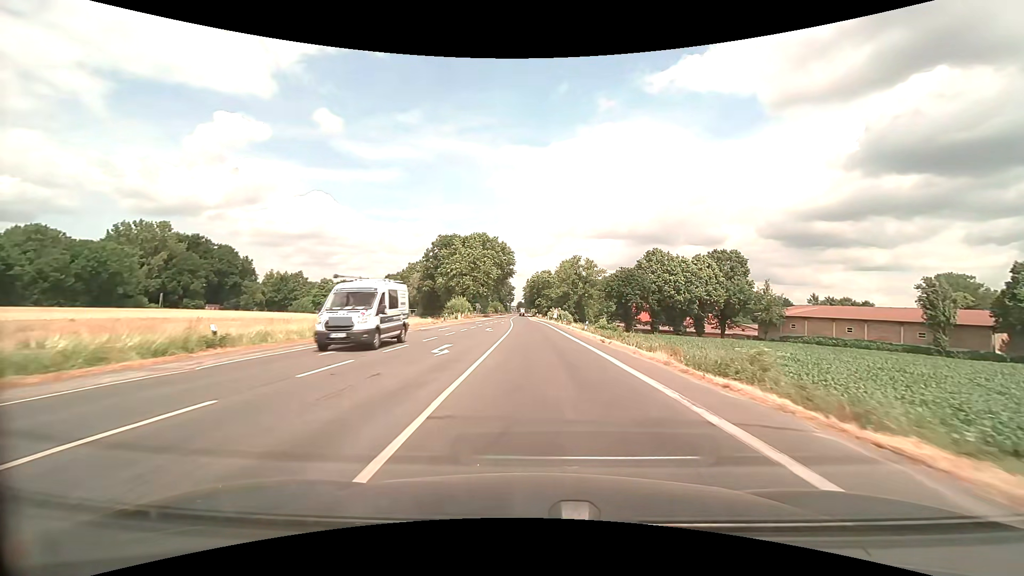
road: primary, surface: asphalt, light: Day
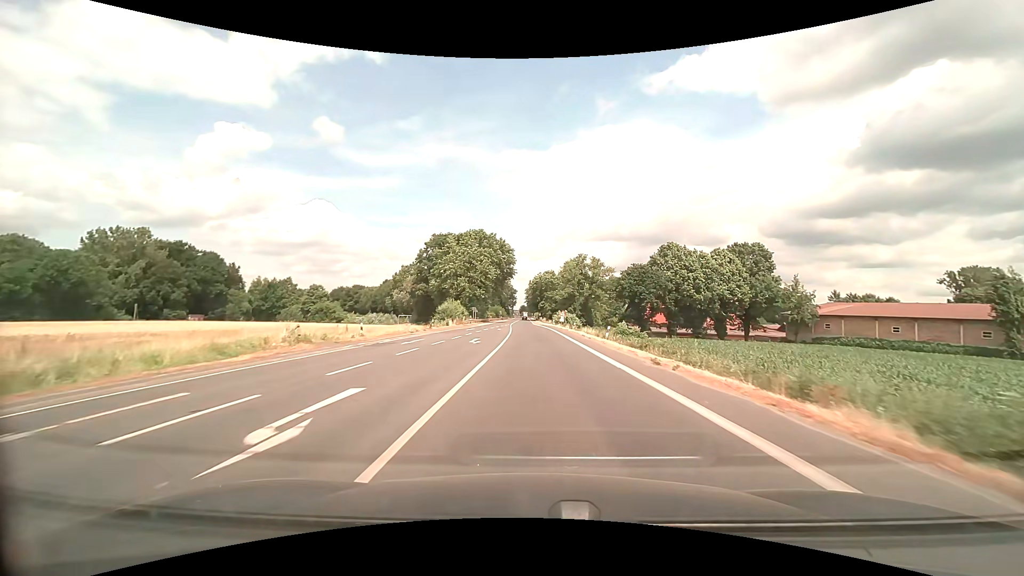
(0.0, +10.8) m; 0°
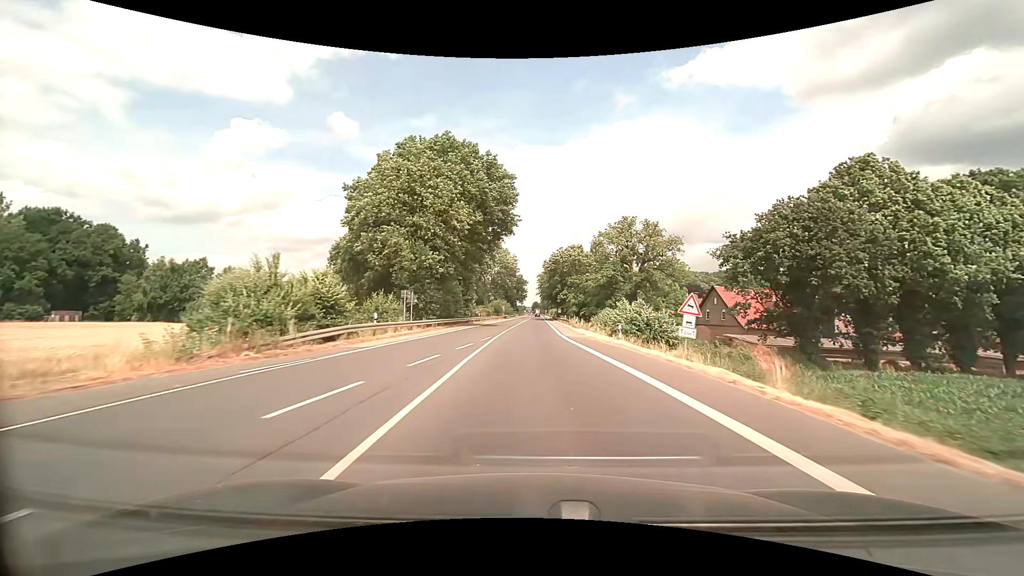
(-0.9, +53.8) m; -2°
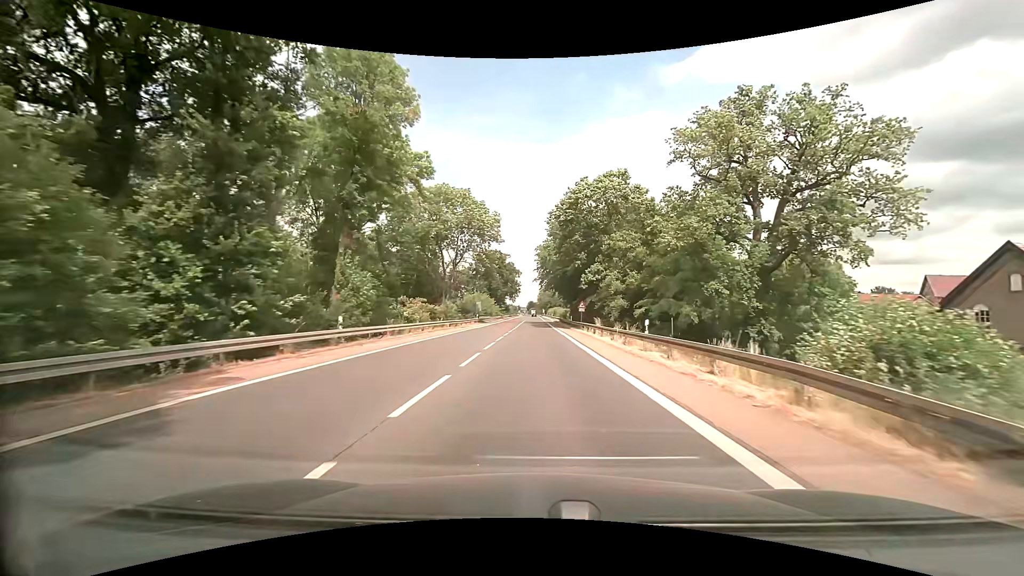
(-0.1, +53.9) m; 0°
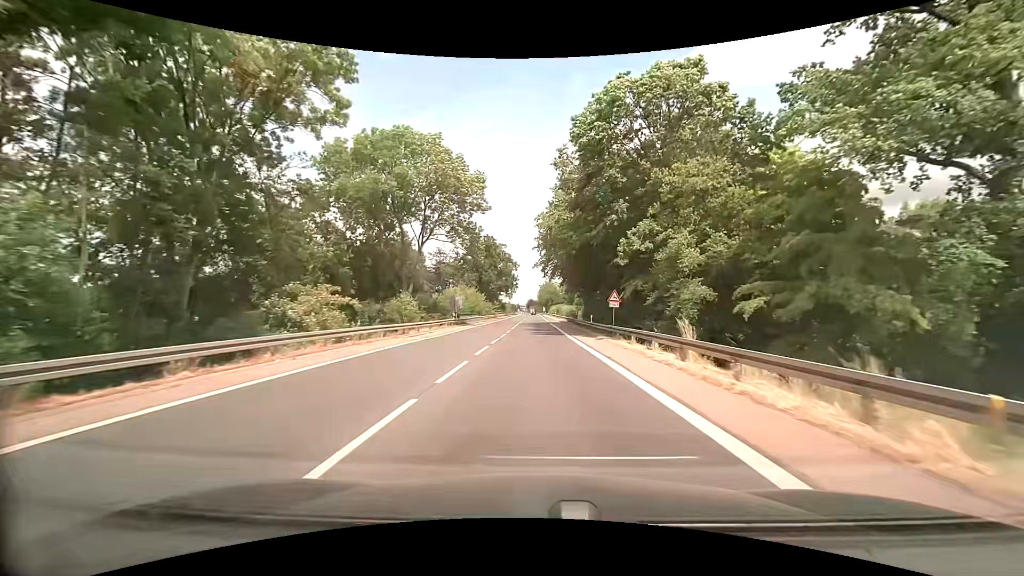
(+0.1, +21.6) m; 0°
(0, +10) (0, +20) (0, +30) (0, +40) (0, +50) (0, +60) (0, +70) (0, +80) (0, +90) (0, +100) m
